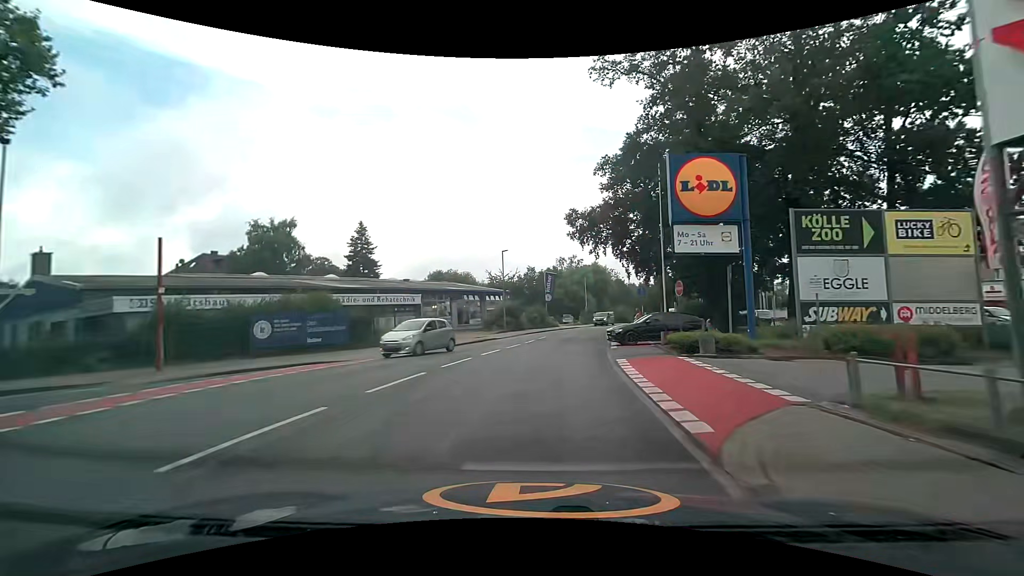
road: unclassified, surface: asphalt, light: Day
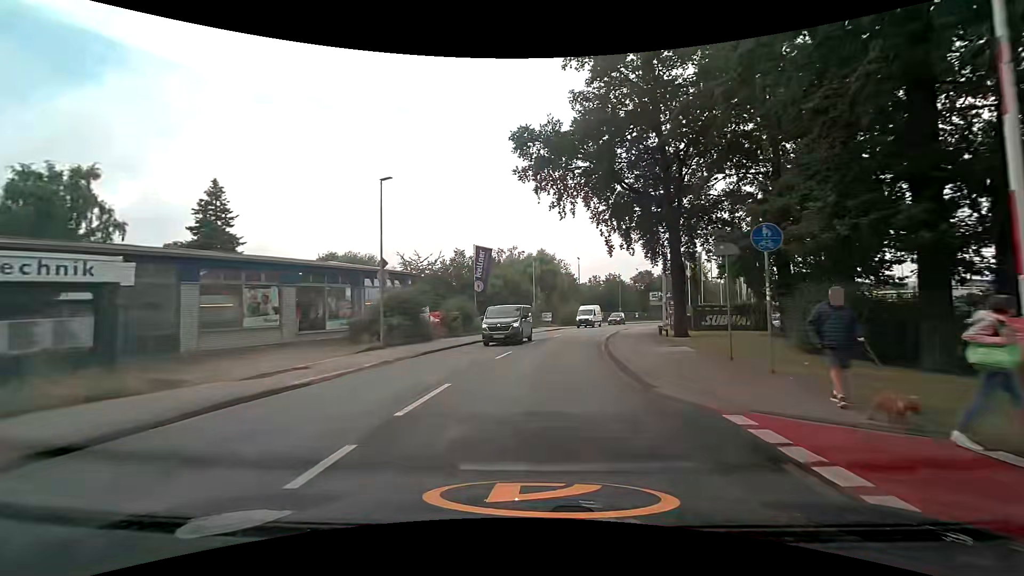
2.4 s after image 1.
(+1.0, +24.1) m; +7°
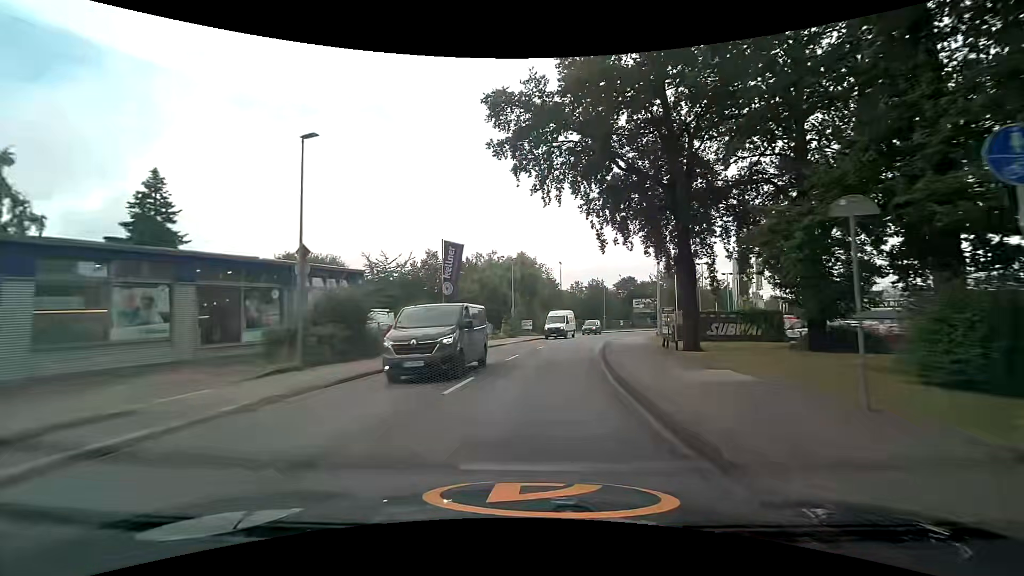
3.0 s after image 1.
(+0.1, +5.9) m; +1°
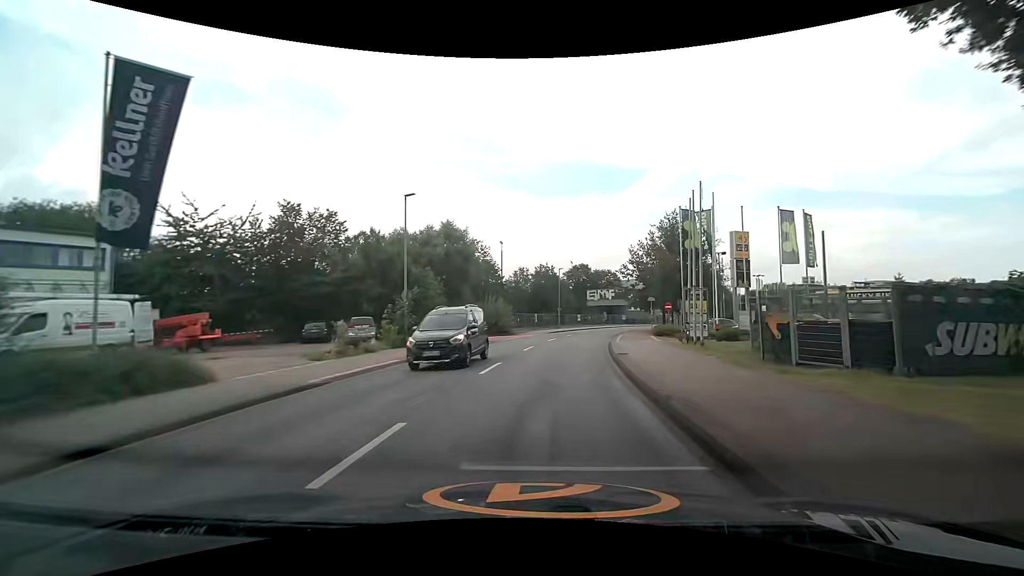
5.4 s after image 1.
(+1.8, +23.7) m; +8°
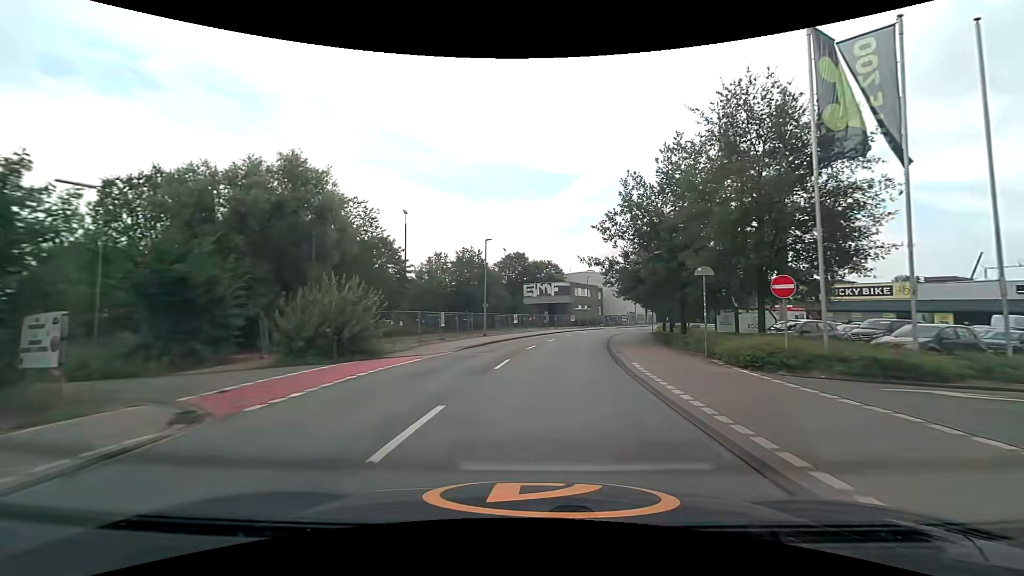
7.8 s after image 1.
(+1.4, +25.3) m; +7°
(0, +10) (+1, +20) (+2, +30) (+4, +40) (+6, +49) (+9, +59) (+13, +68) (+17, +78) (+21, +86) (+27, +95) m
